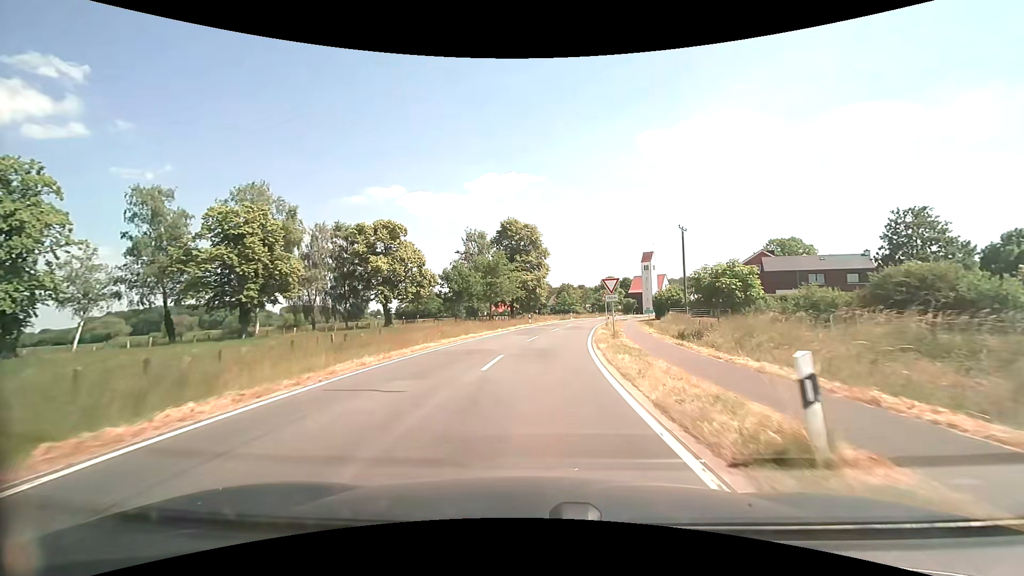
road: tertiary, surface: asphalt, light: Day
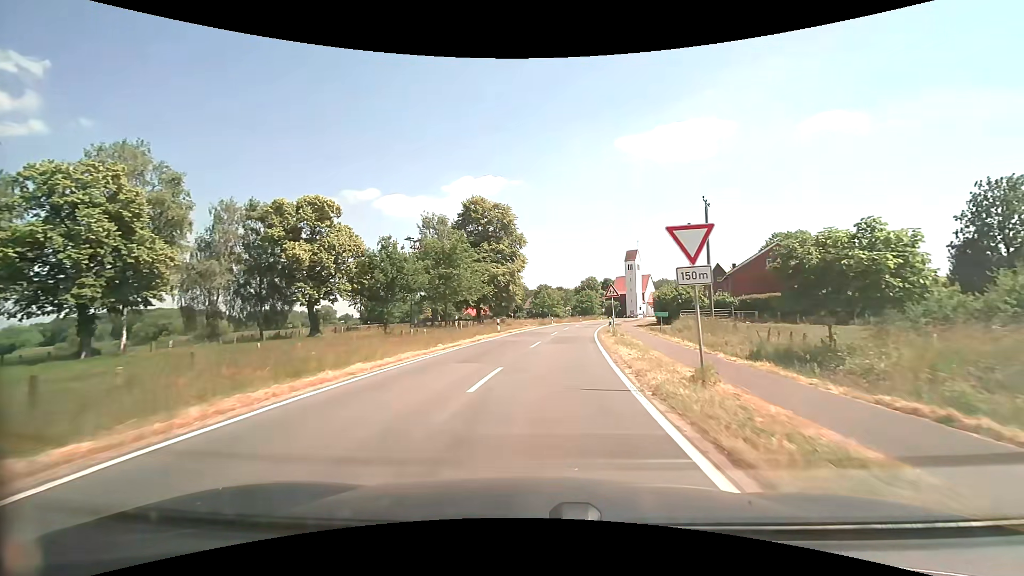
(+0.3, +15.1) m; +3°
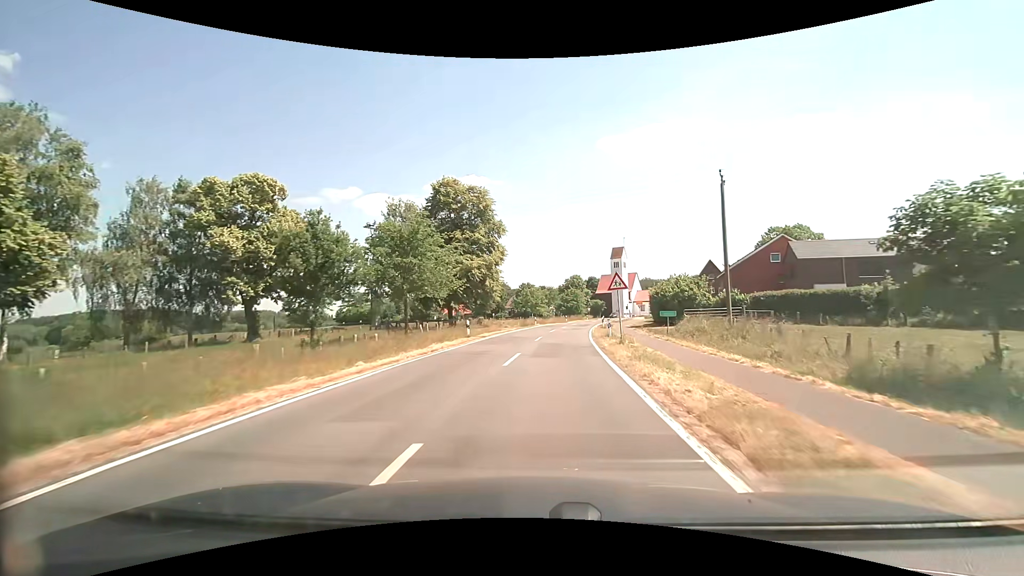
(+0.1, +7.5) m; +2°
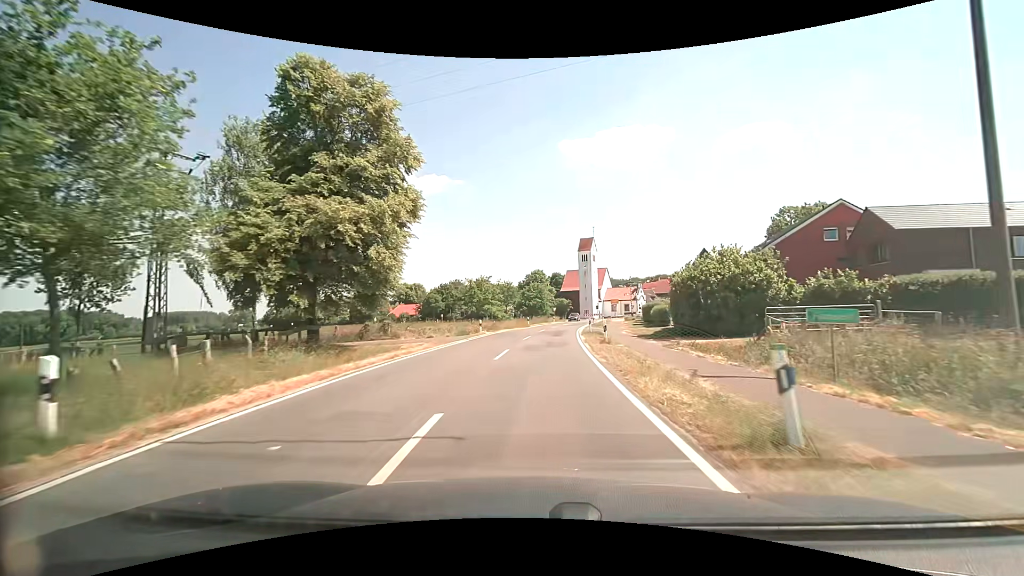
(+1.1, +22.3) m; +5°
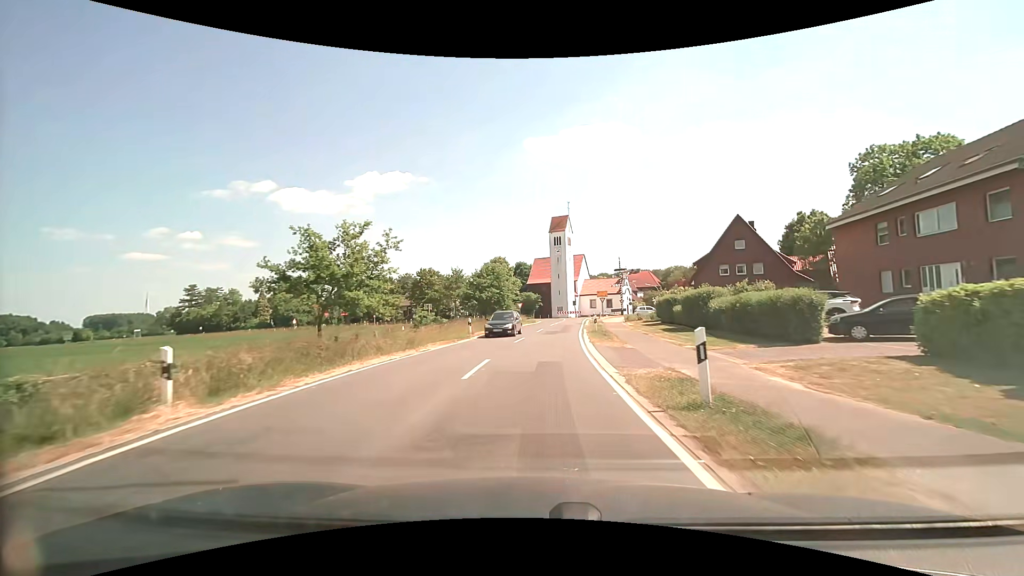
(+0.9, +28.5) m; +4°
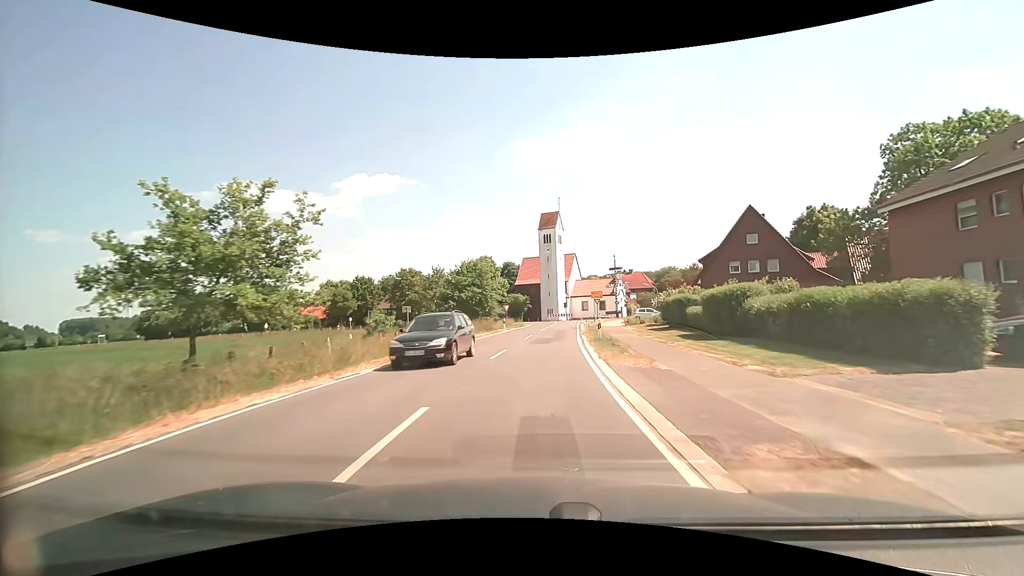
(+0.1, +6.8) m; +2°
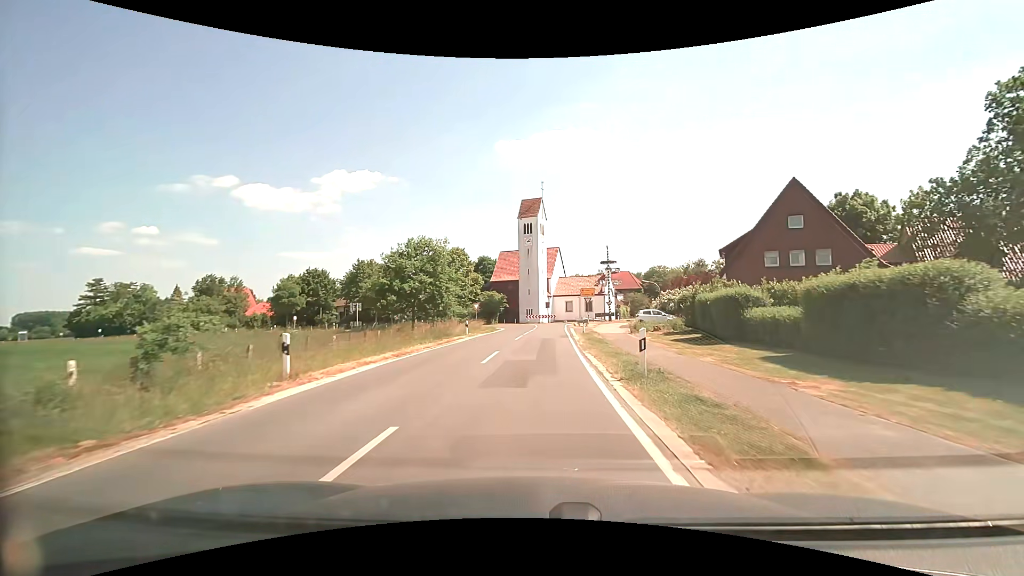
(+0.2, +13.0) m; +2°
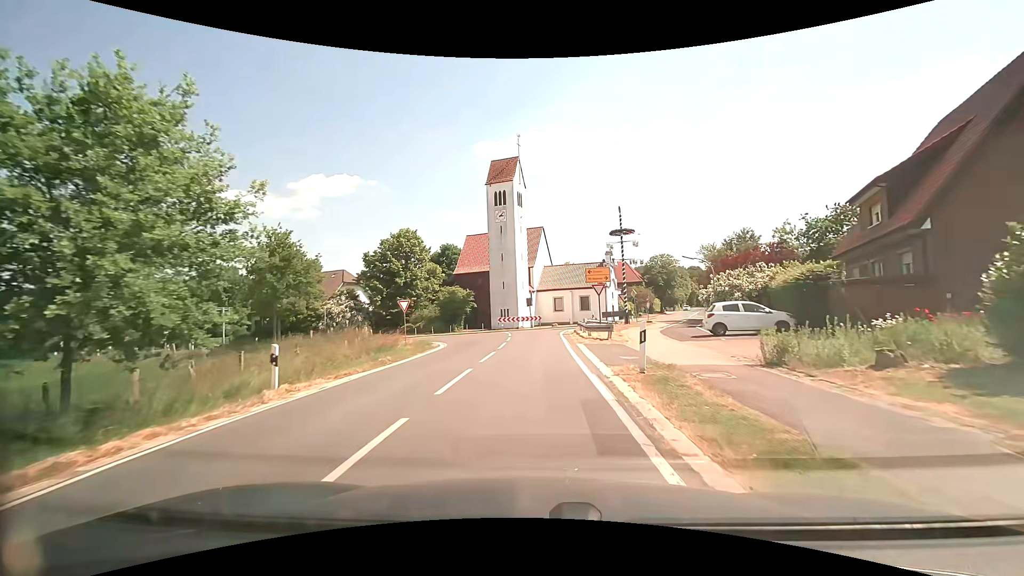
(+0.7, +23.3) m; +2°
(0, +10) (0, +20) (0, +30) (+1, +40) (+5, +49) (+11, +57) (+17, +65) (+21, +74) (+24, +84) (+27, +93) m
